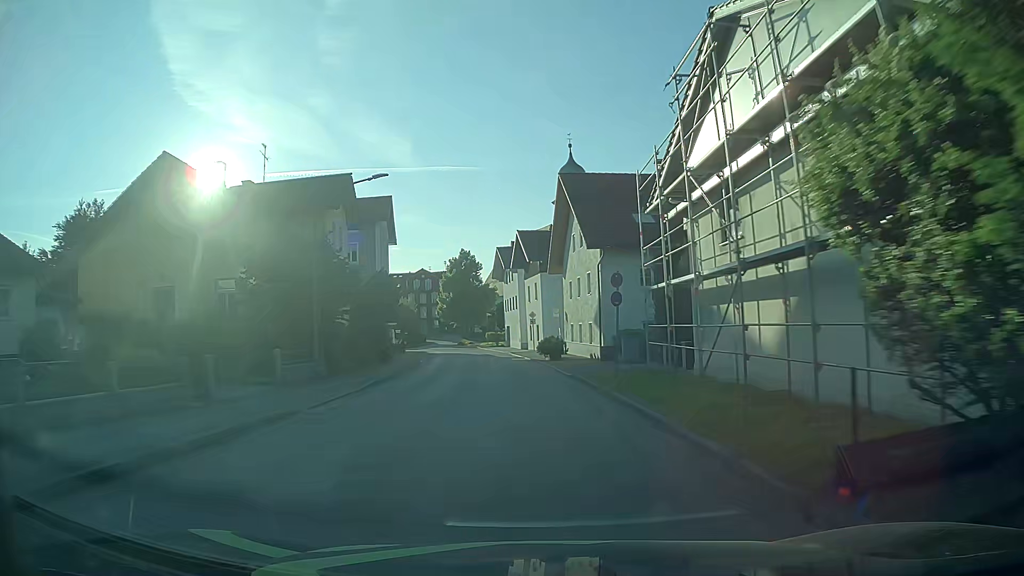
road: unclassified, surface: asphalt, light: Day
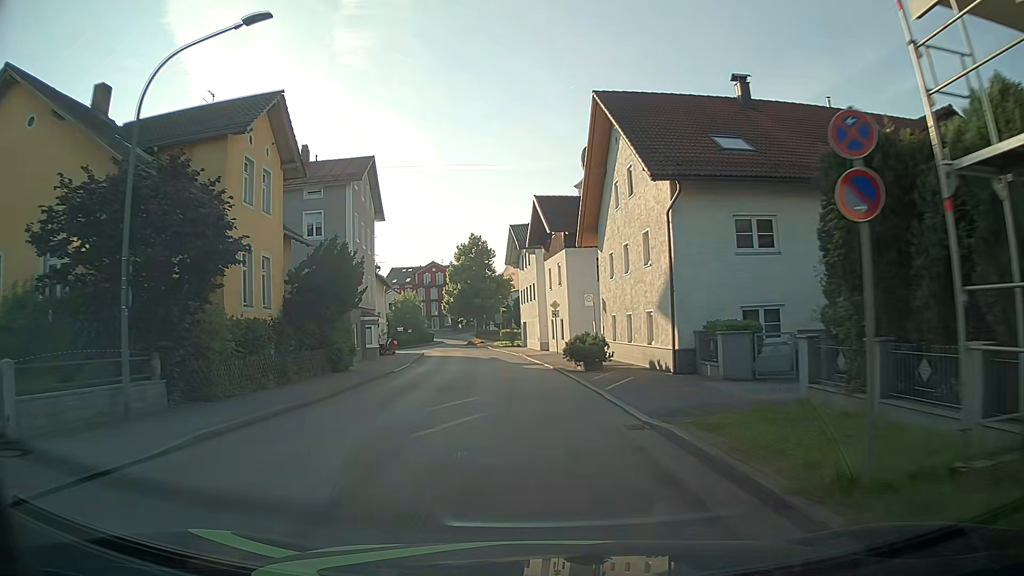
(-0.2, +13.2) m; -2°
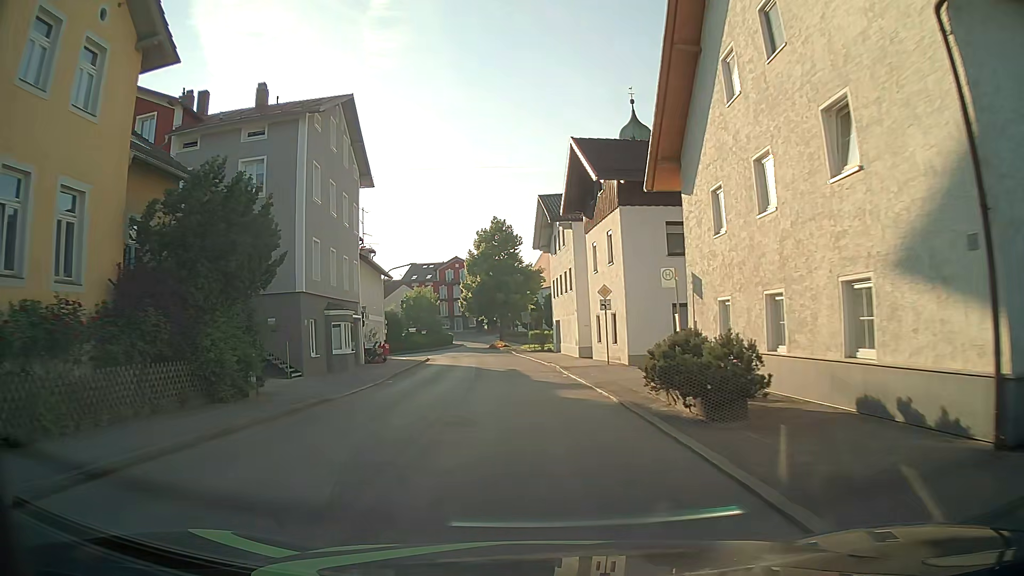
(-0.3, +12.9) m; -2°
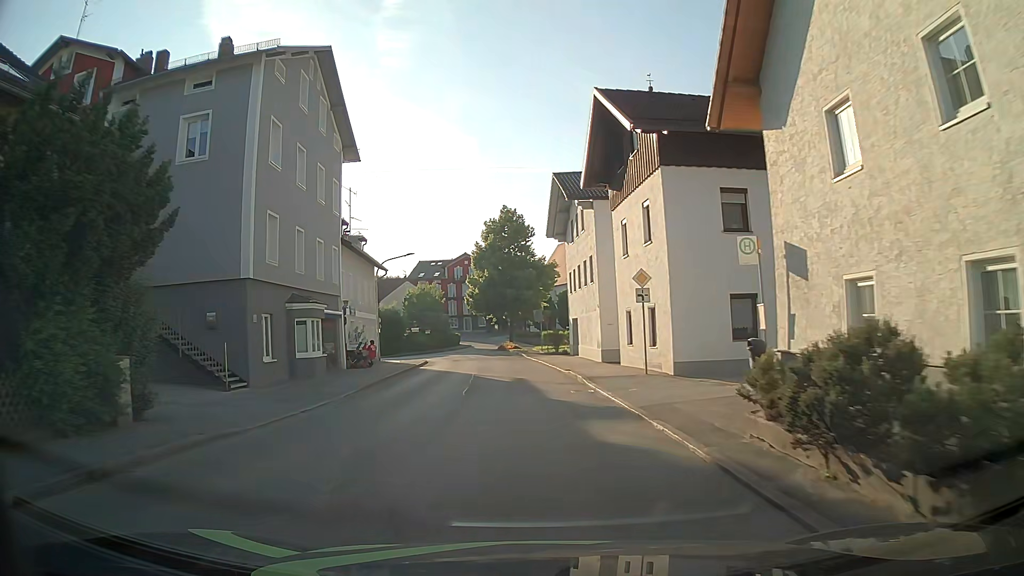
(-0.1, +6.2) m; -2°
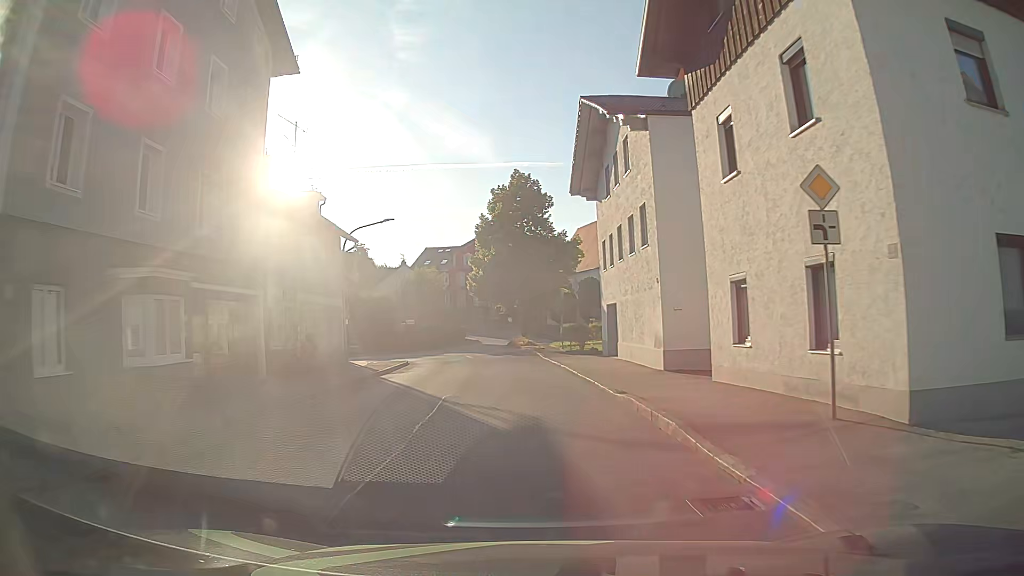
(-0.1, +11.7) m; 0°
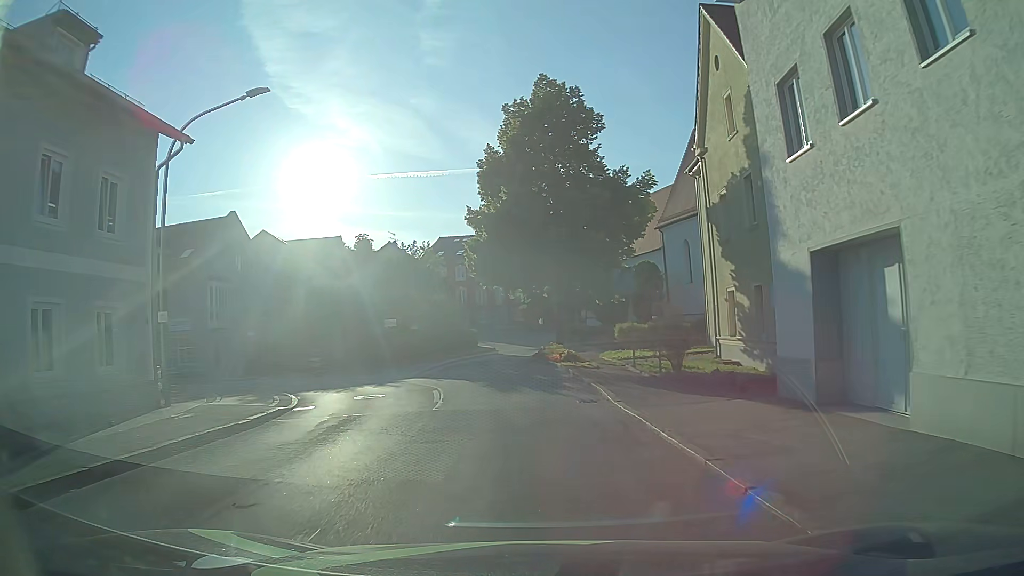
(-0.6, +20.3) m; -4°
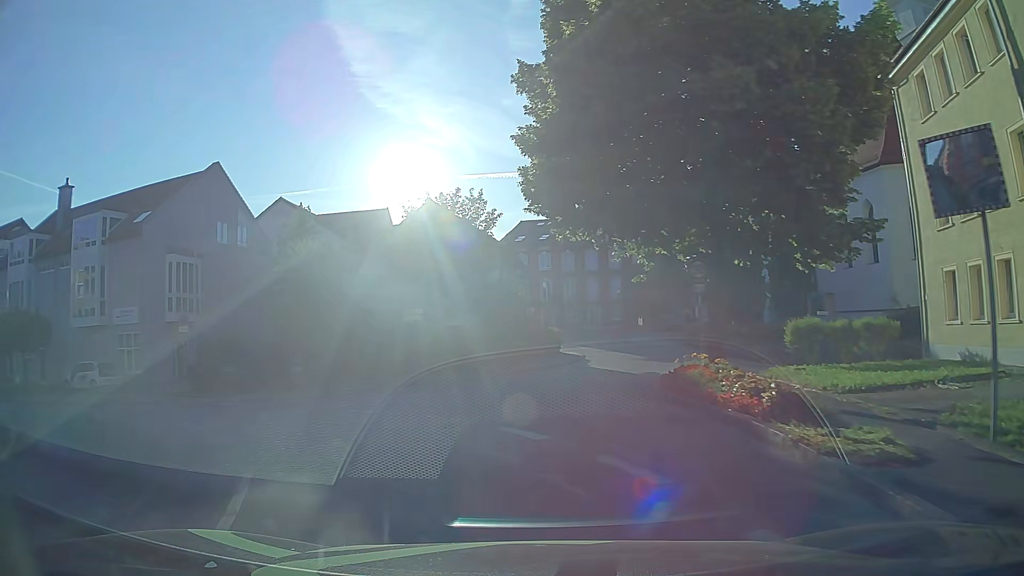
(-0.3, +16.2) m; -7°
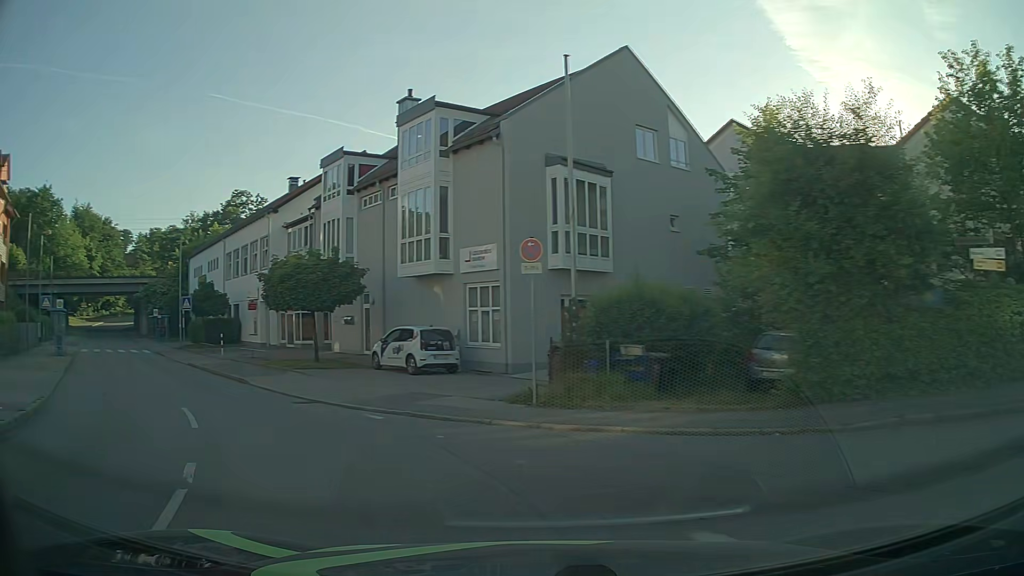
(-3.7, +12.6) m; -37°
(-3, +9) (-9, +17) (-16, +25) (-22, +32) (-29, +40) (-35, +47) (-42, +55) (-48, +63) (-55, +70) (-62, +78) m
